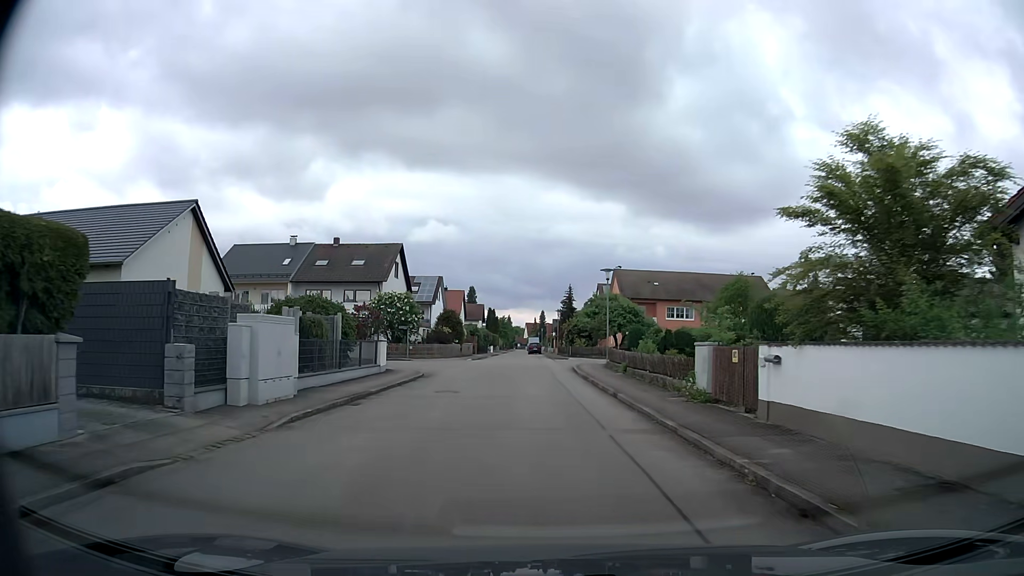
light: Day
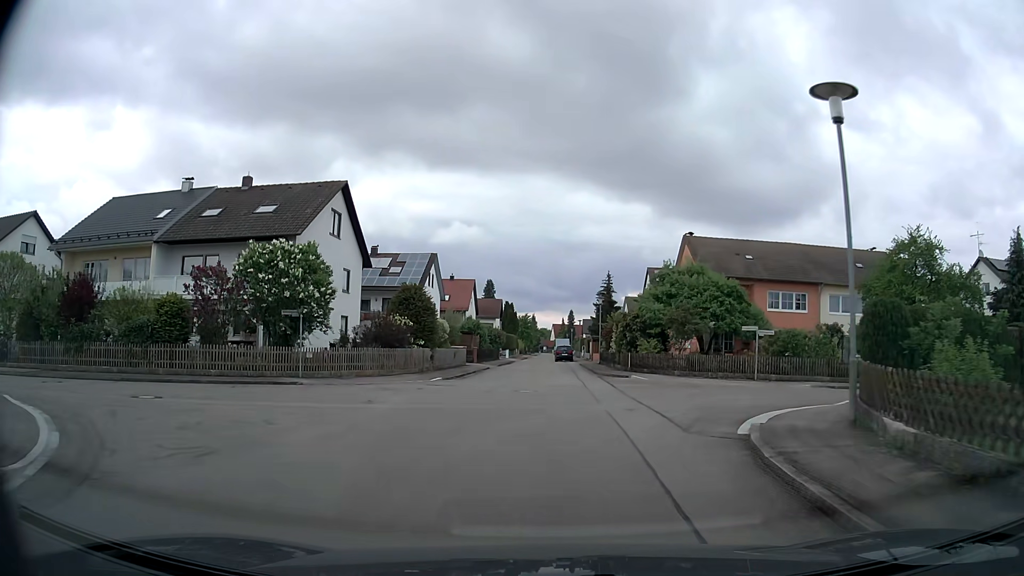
(-0.7, +25.7) m; -2°
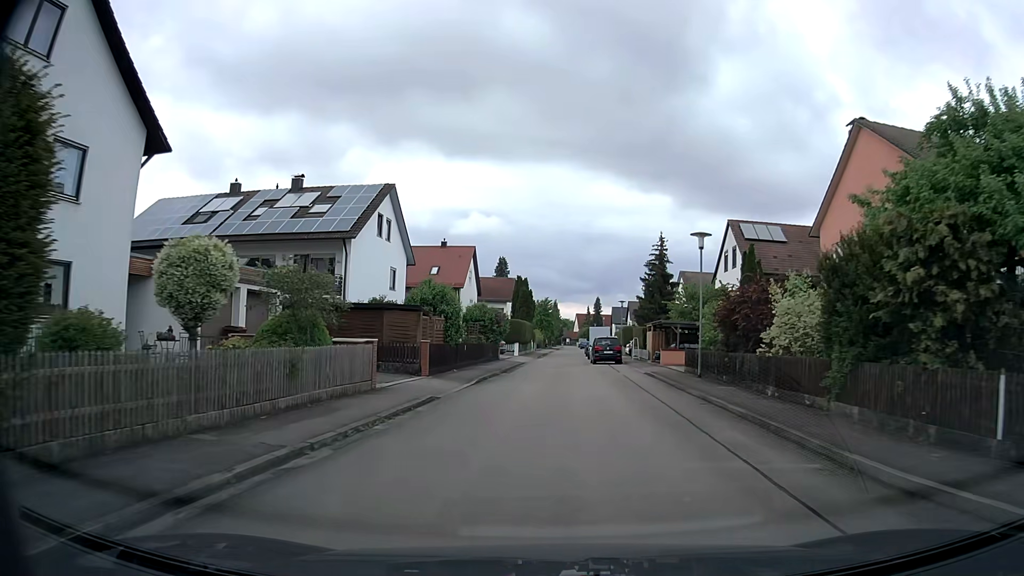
(-0.5, +27.4) m; -2°
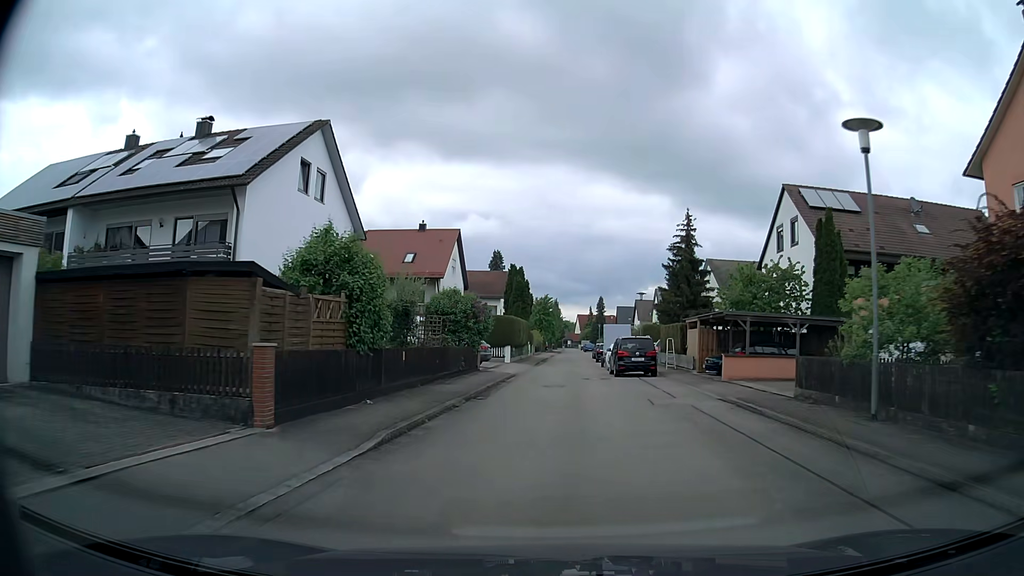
(0.0, +12.9) m; 0°
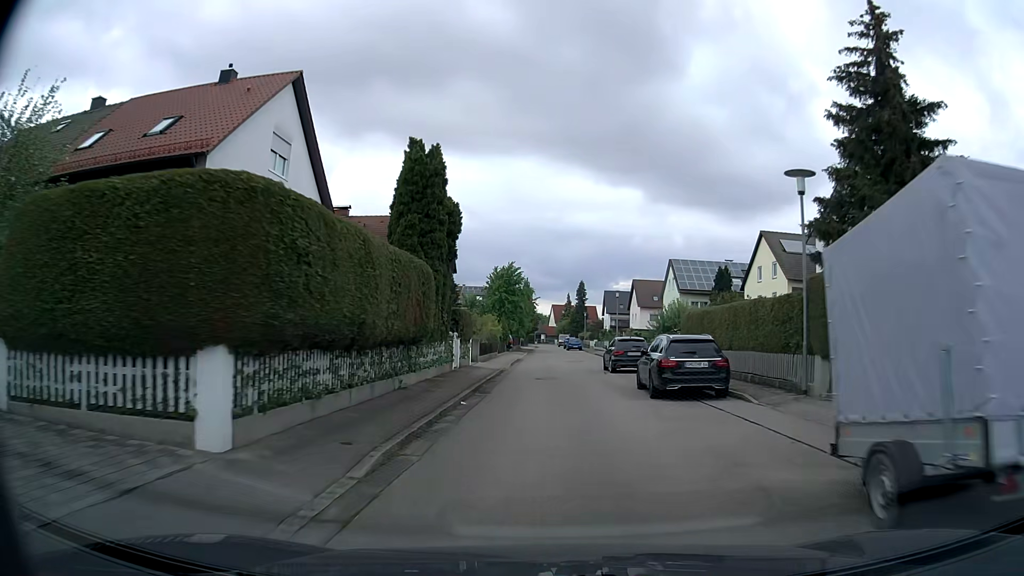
(+0.6, +35.9) m; +2°
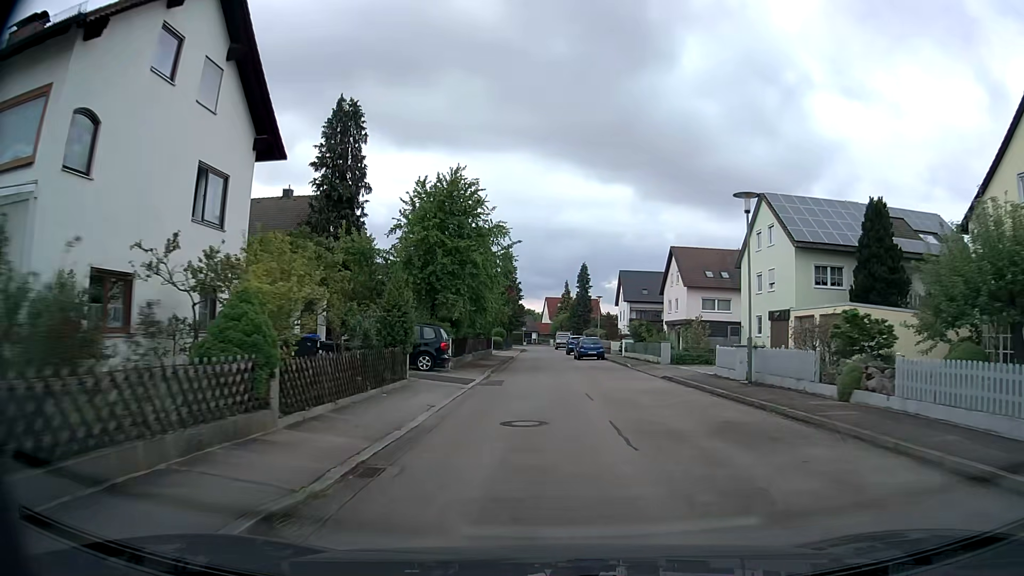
(+0.3, +37.2) m; +1°
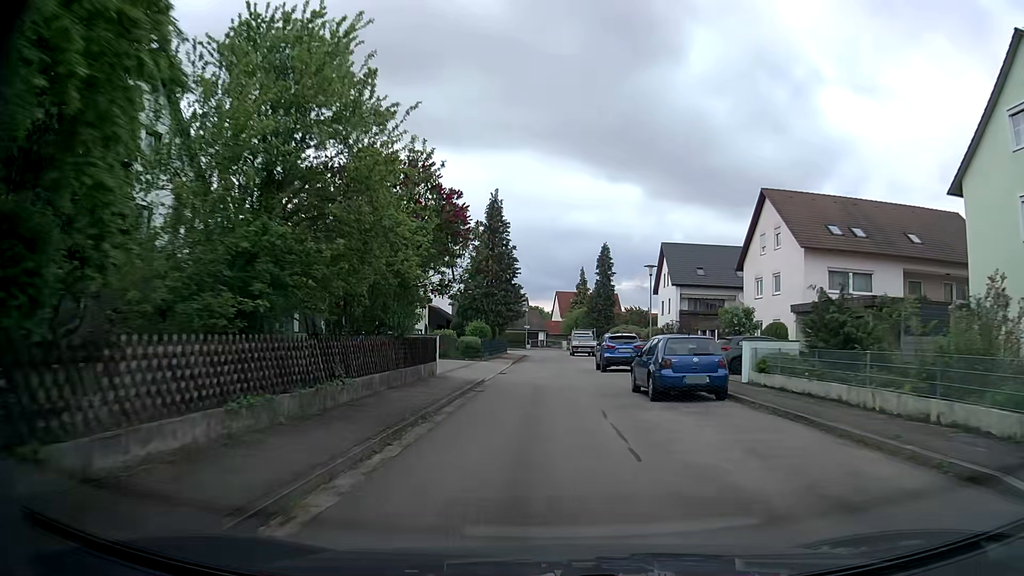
(-0.1, +27.6) m; 0°
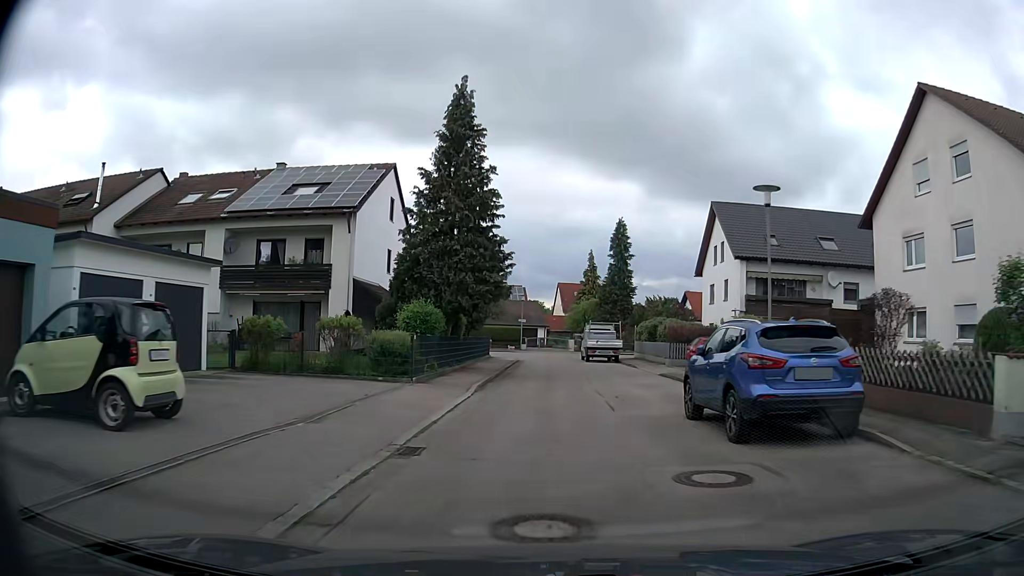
(-0.3, +19.3) m; -1°
(0, +10) (0, +20) (0, +30) (0, +40) (+2, +50) (+8, +58) (+16, +63) (+26, +66) (+36, +67) (+46, +69) m
